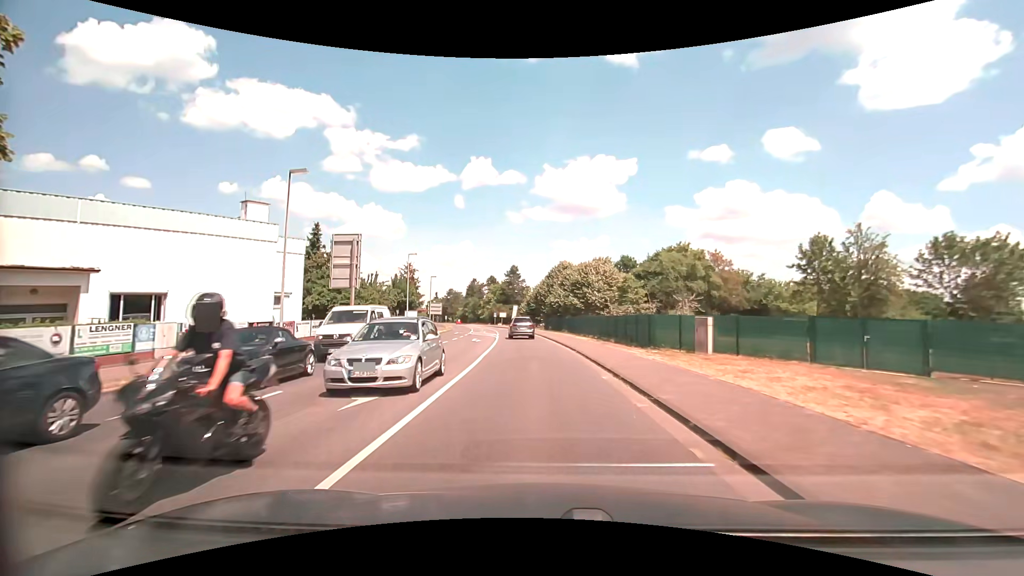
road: secondary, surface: asphalt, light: Day
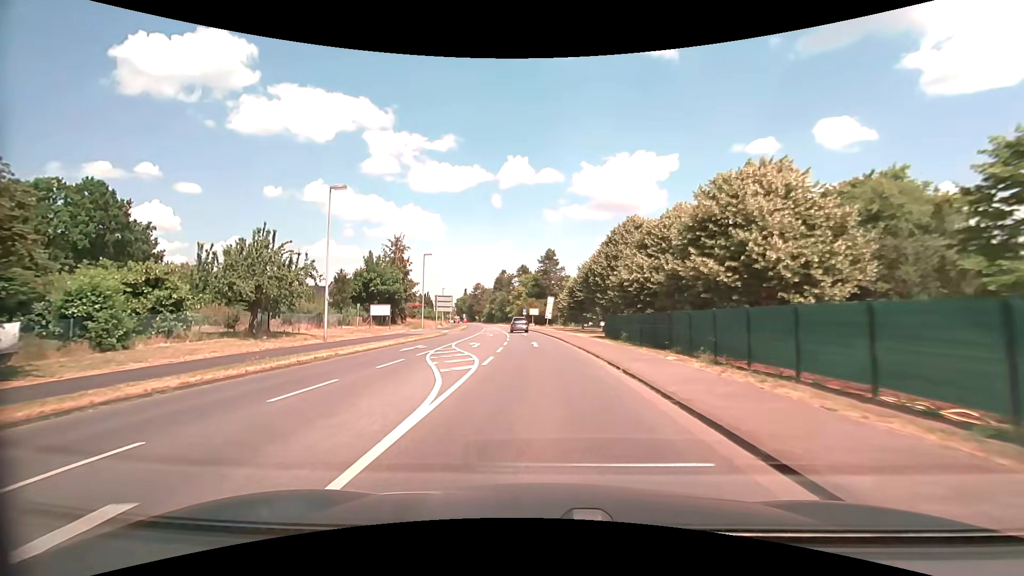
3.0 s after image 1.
(-1.6, +34.6) m; -5°
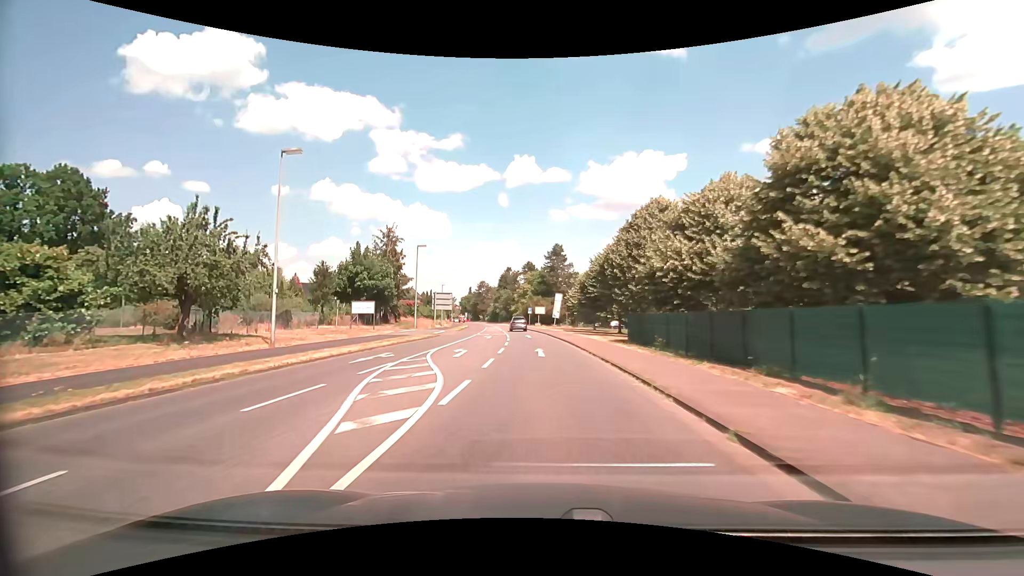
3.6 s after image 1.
(-0.1, +7.1) m; -1°
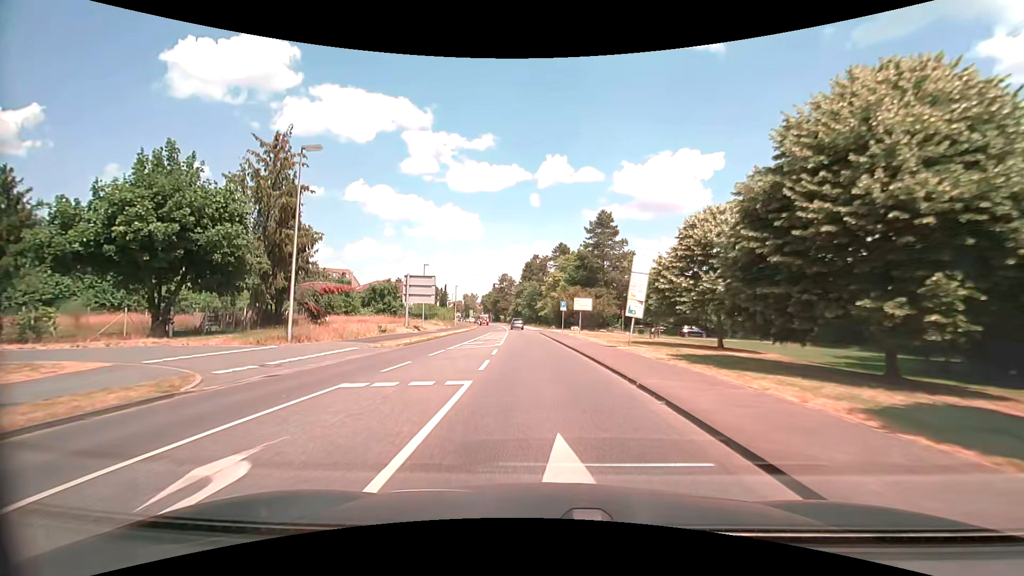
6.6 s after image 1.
(-0.9, +35.9) m; -3°
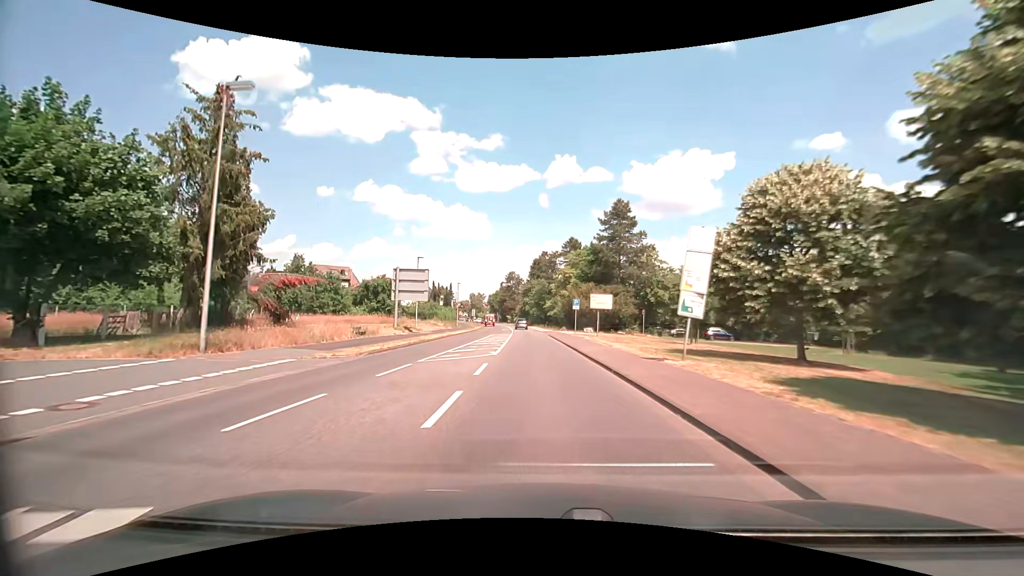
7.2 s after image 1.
(-0.1, +7.2) m; -2°
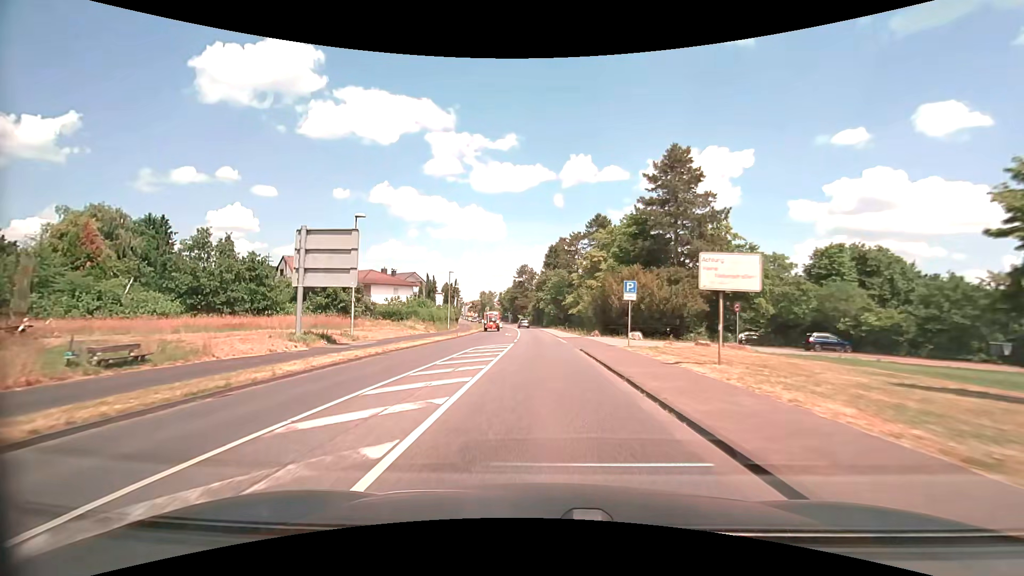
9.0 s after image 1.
(-0.2, +21.8) m; -1°
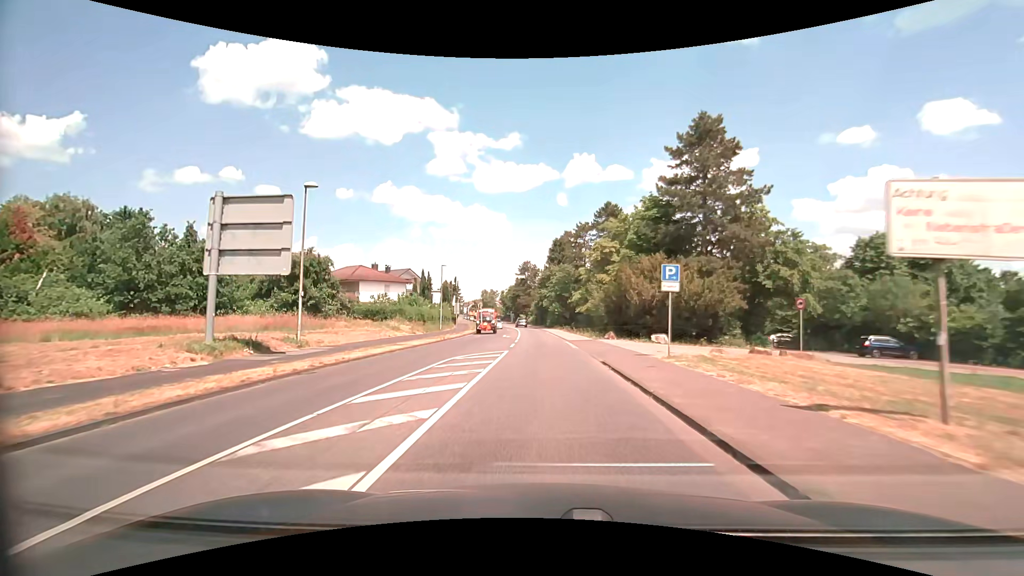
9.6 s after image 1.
(0.0, +7.3) m; 0°
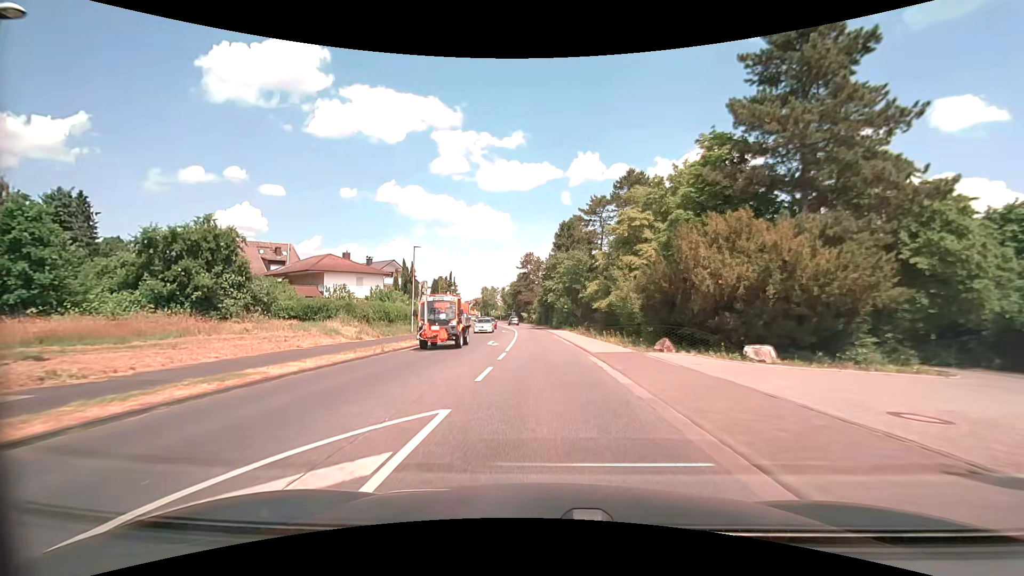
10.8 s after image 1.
(-0.1, +14.7) m; 0°
(0, +10) (0, +20) (0, +30) (-1, +40) (-1, +50) (-2, +60) (-3, +70) (-3, +80) (-5, +90) (-6, +100) m
